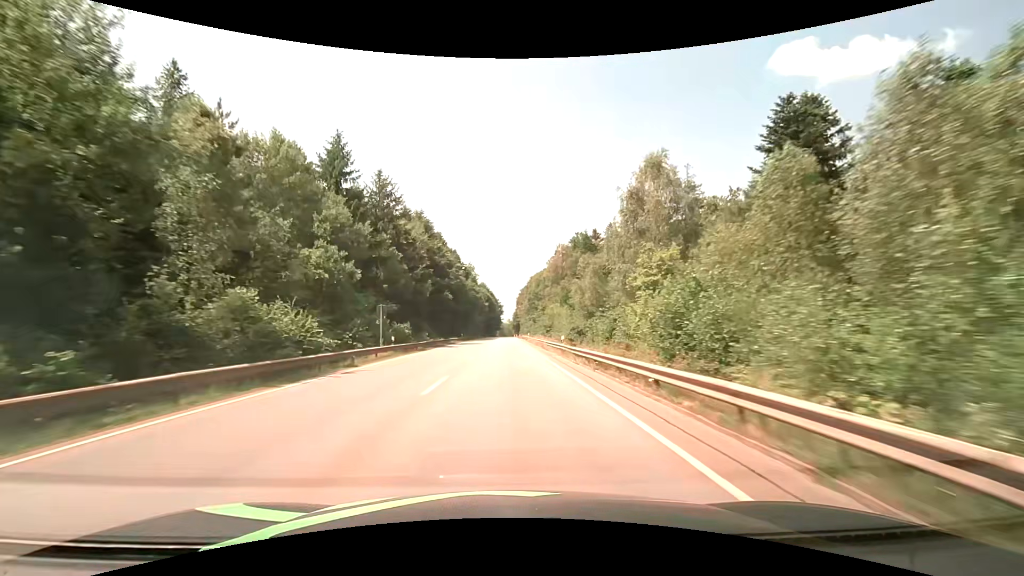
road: secondary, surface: asphalt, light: Day
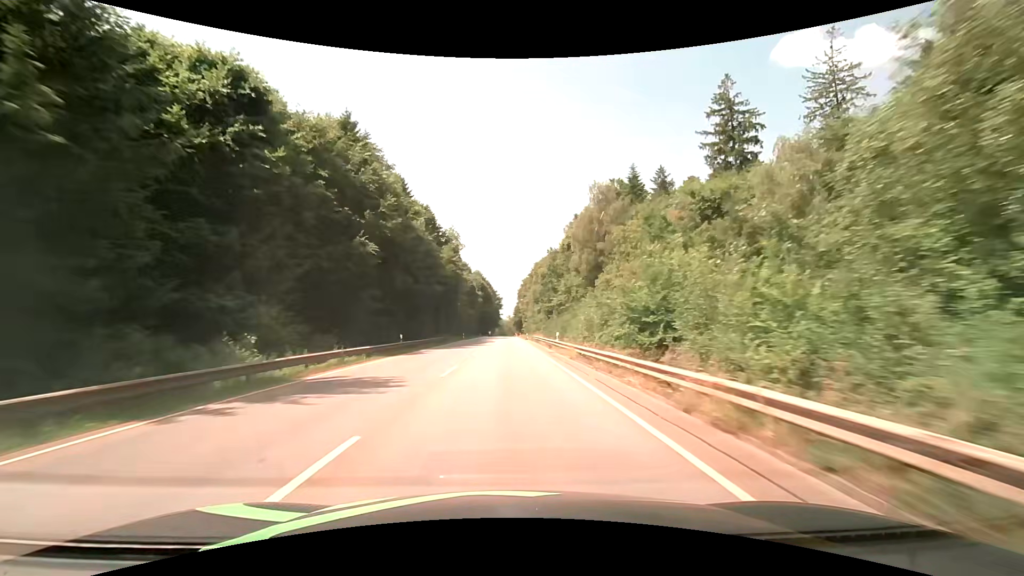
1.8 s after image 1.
(-0.1, +45.3) m; 0°
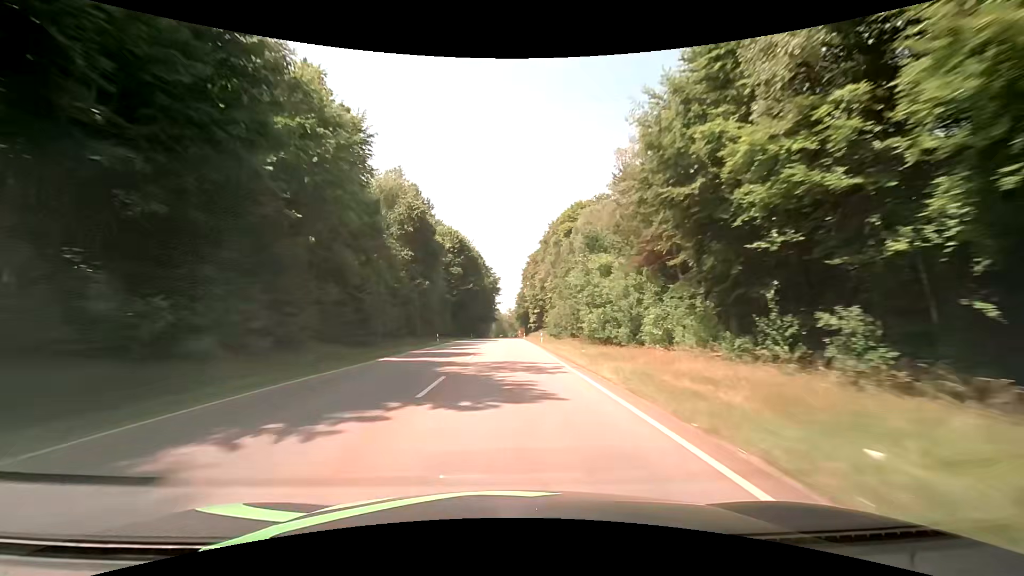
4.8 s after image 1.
(-0.2, +77.2) m; 0°
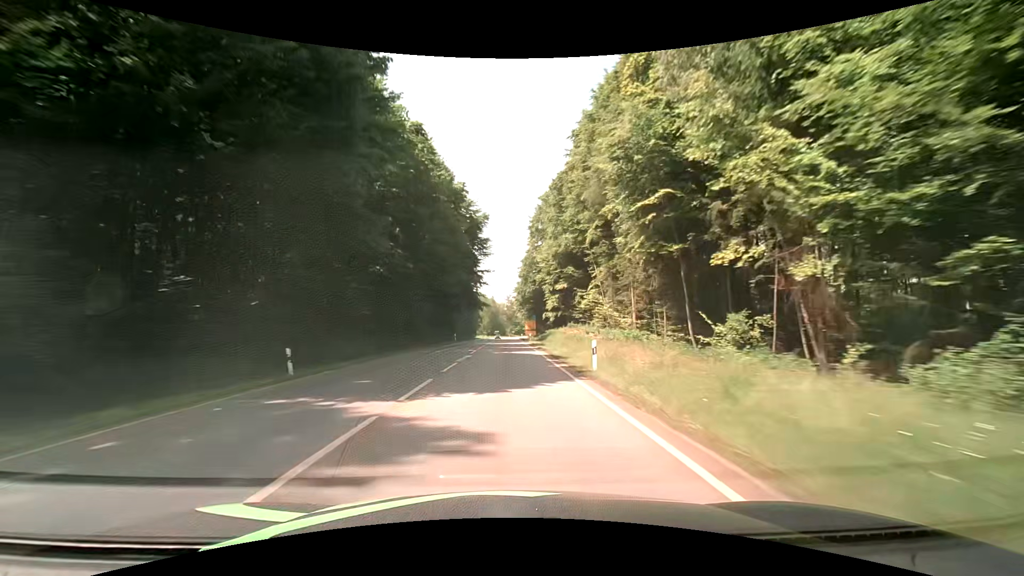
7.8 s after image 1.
(+0.2, +78.4) m; +1°
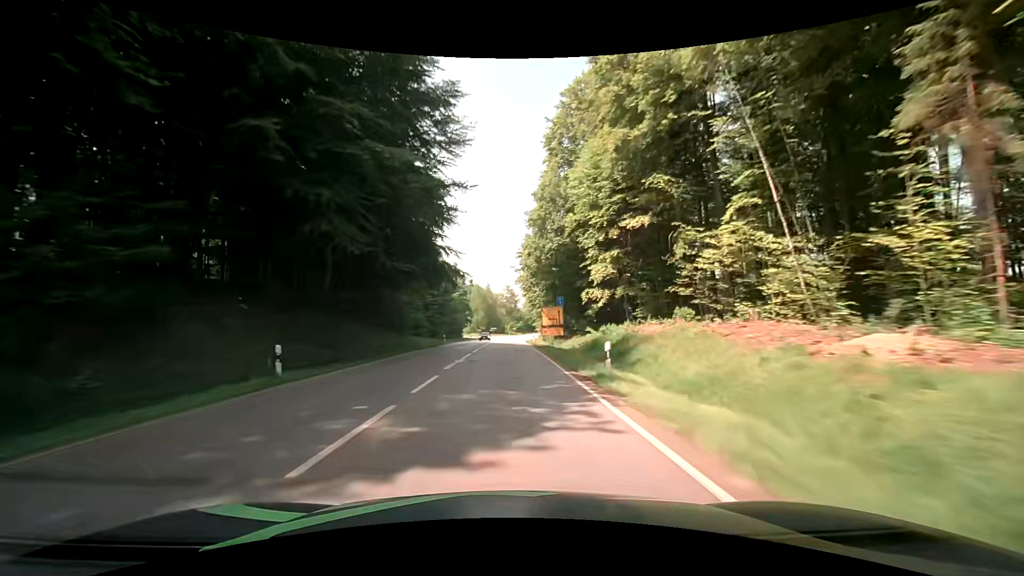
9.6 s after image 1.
(-0.4, +47.4) m; -1°
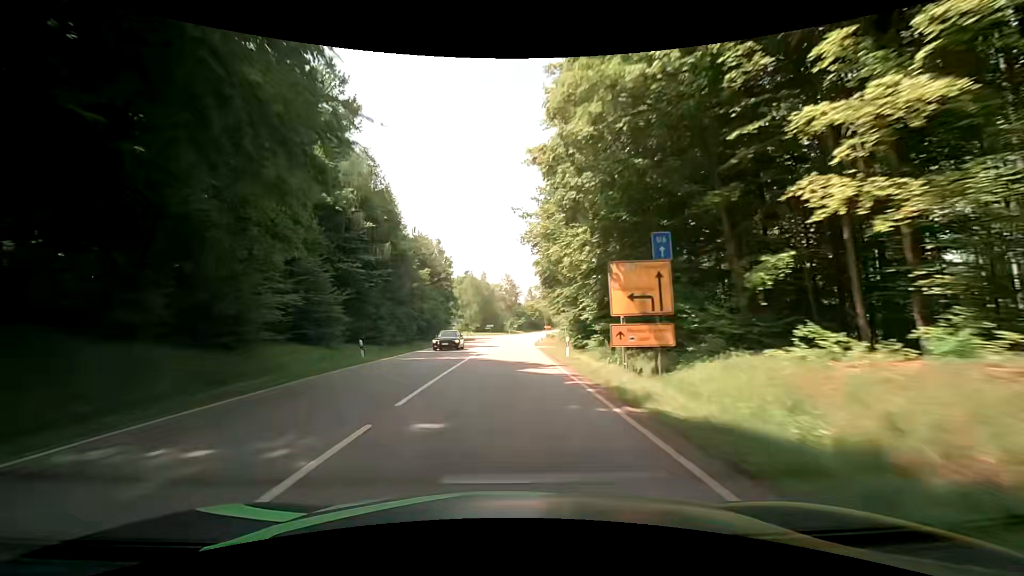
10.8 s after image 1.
(+0.2, +31.7) m; 0°
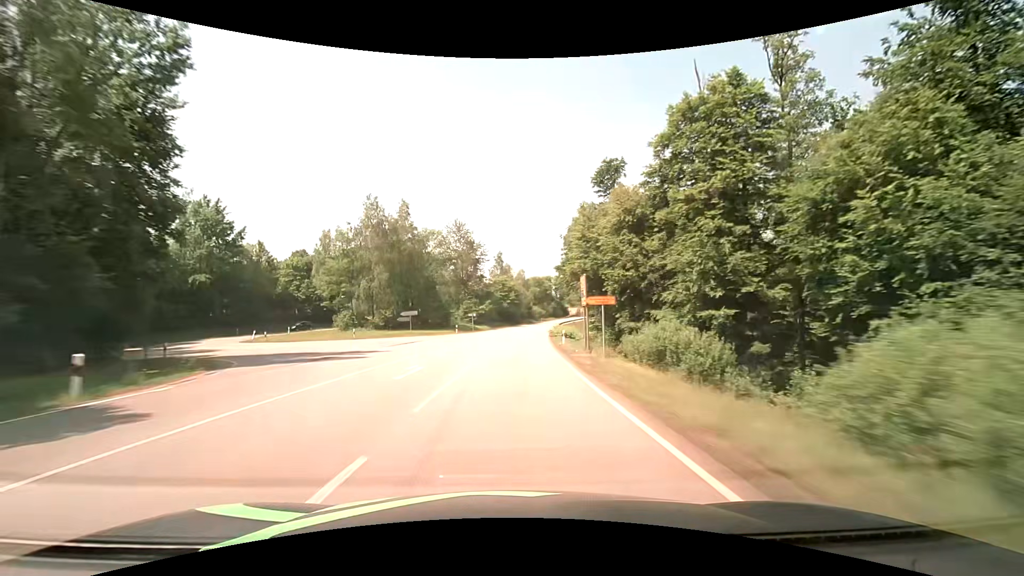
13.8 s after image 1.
(+2.9, +79.5) m; +4°
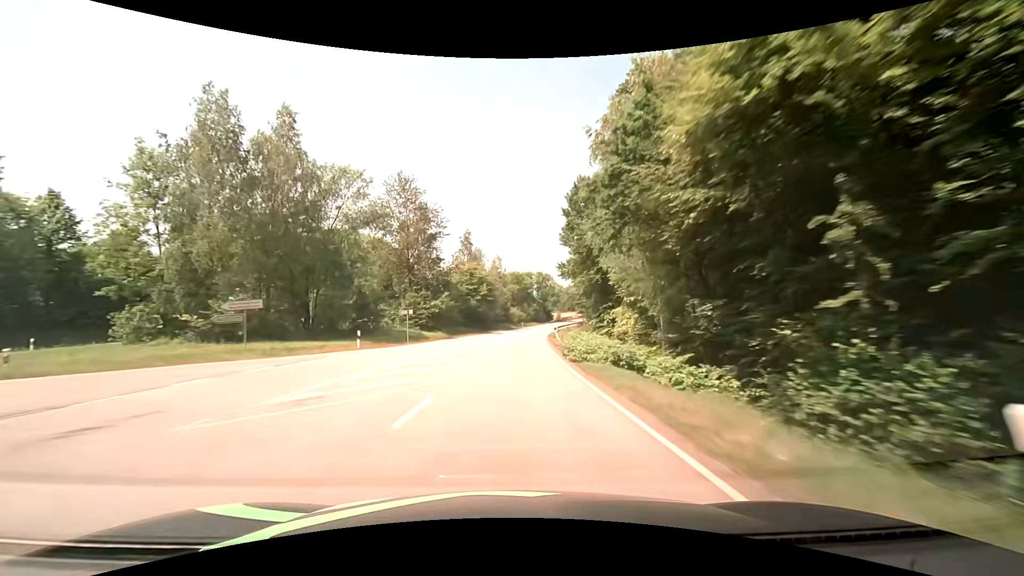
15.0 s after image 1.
(+0.8, +31.8) m; +3°
(0, +10) (0, +20) (+1, +30) (+1, +40) (+2, +50) (+3, +60) (+4, +70) (+6, +80) (+7, +90) (+9, +99) m
